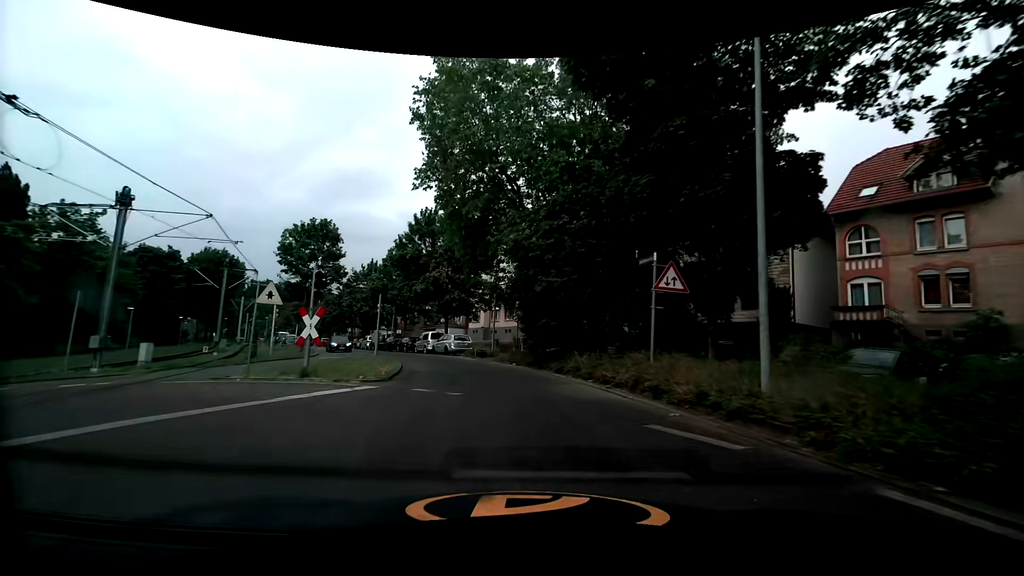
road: secondary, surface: asphalt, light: Day
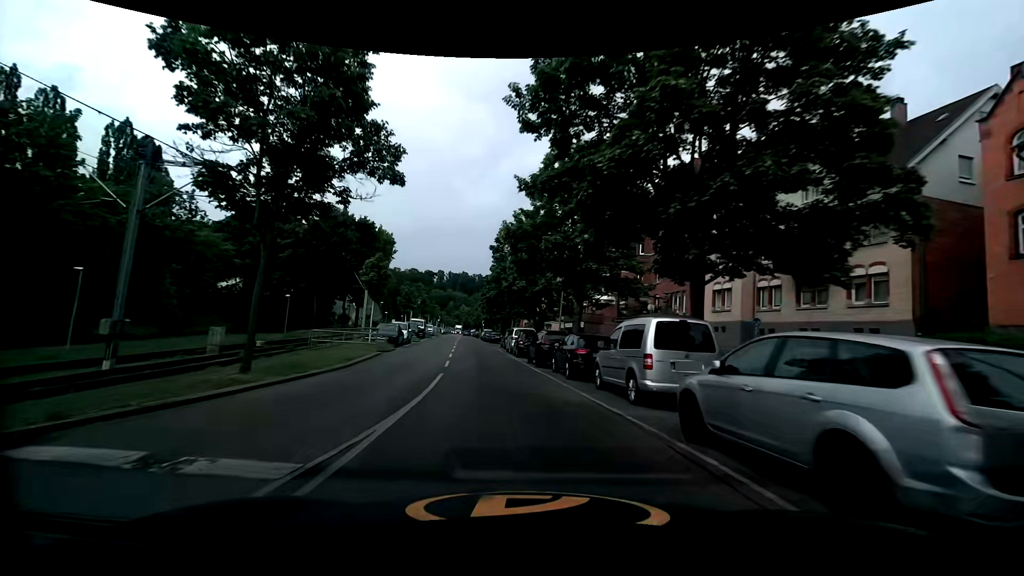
(-5.8, +30.2) m; -22°
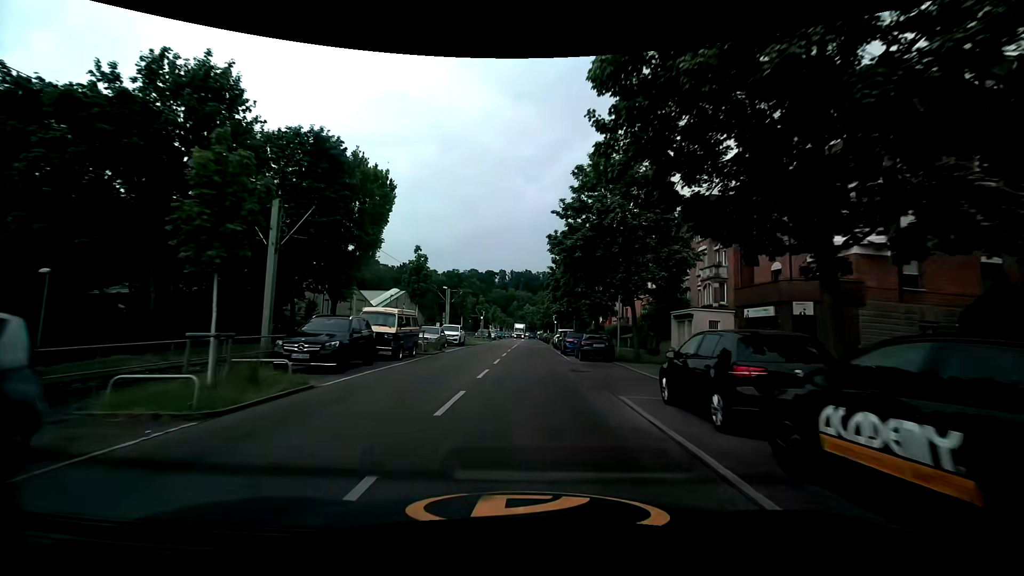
(-3.4, +35.4) m; -8°
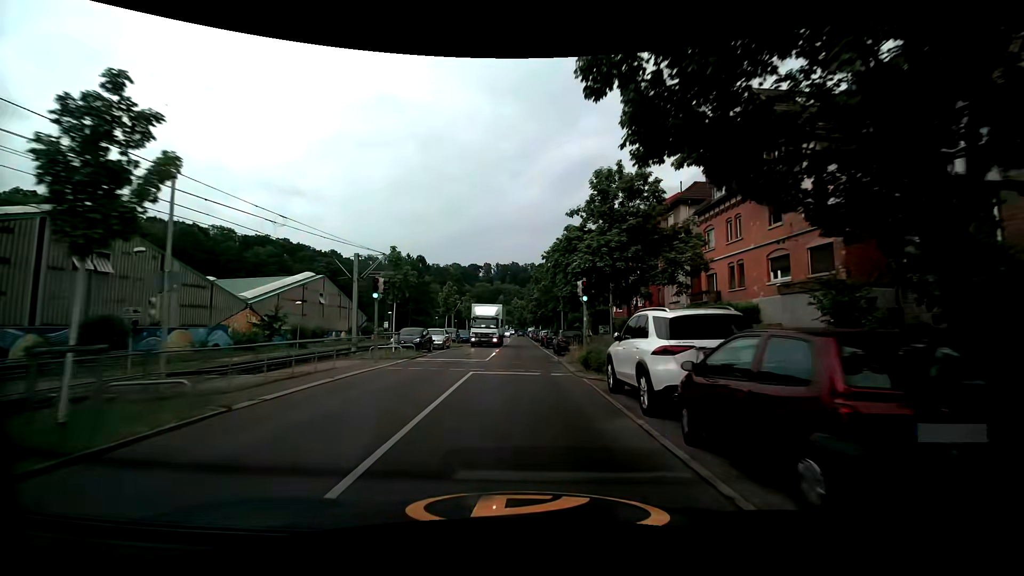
(+0.7, +35.7) m; +2°
(0, +10) (0, +20) (0, +30) (0, +40) (0, +50) (0, +60) (-1, +70) (-1, +80) (-1, +90) (-1, +100) m
